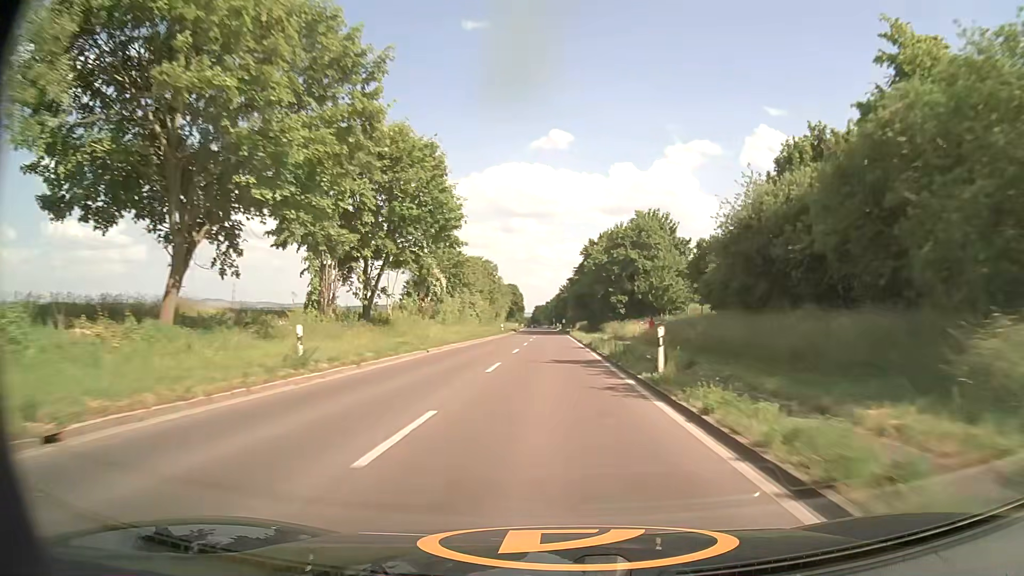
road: secondary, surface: asphalt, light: Day
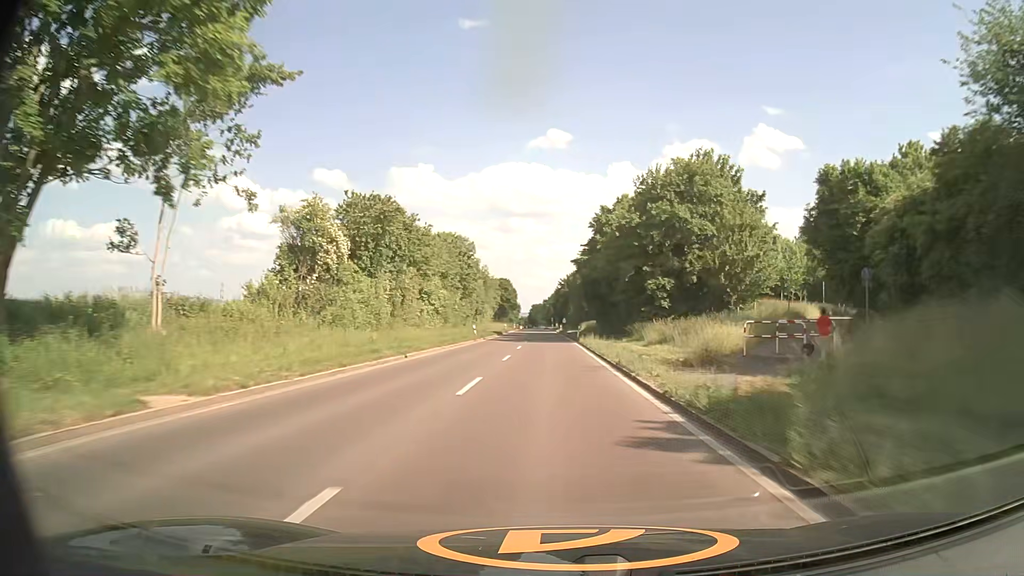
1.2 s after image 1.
(0.0, +29.3) m; 0°
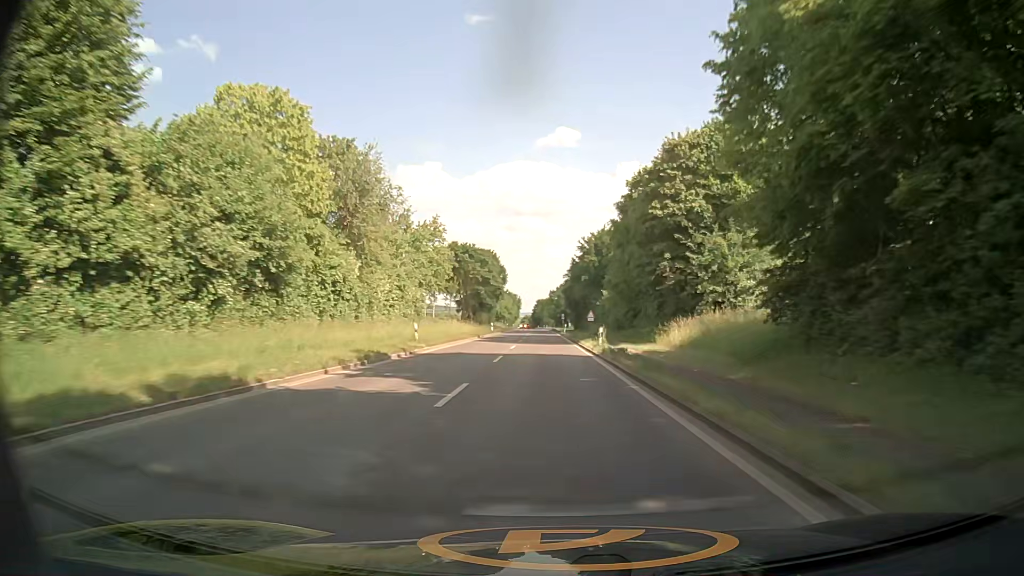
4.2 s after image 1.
(-0.5, +74.4) m; -1°
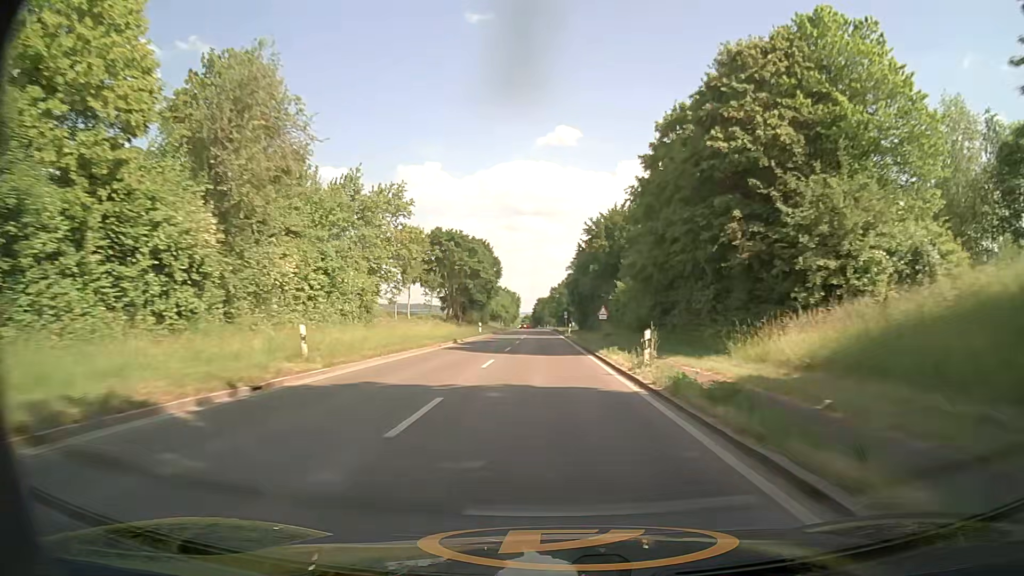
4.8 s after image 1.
(0.0, +15.0) m; 0°
